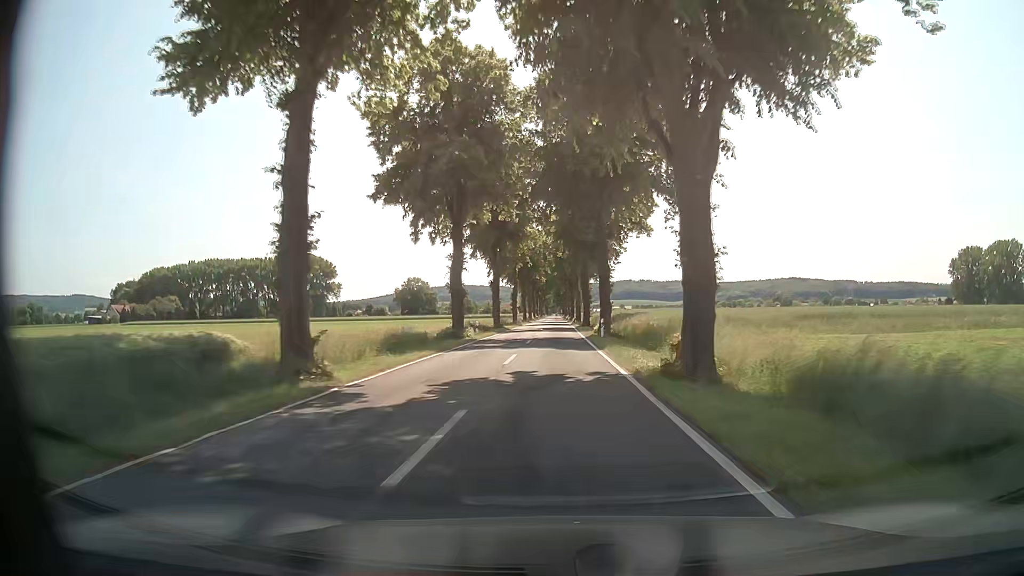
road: tertiary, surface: asphalt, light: Day
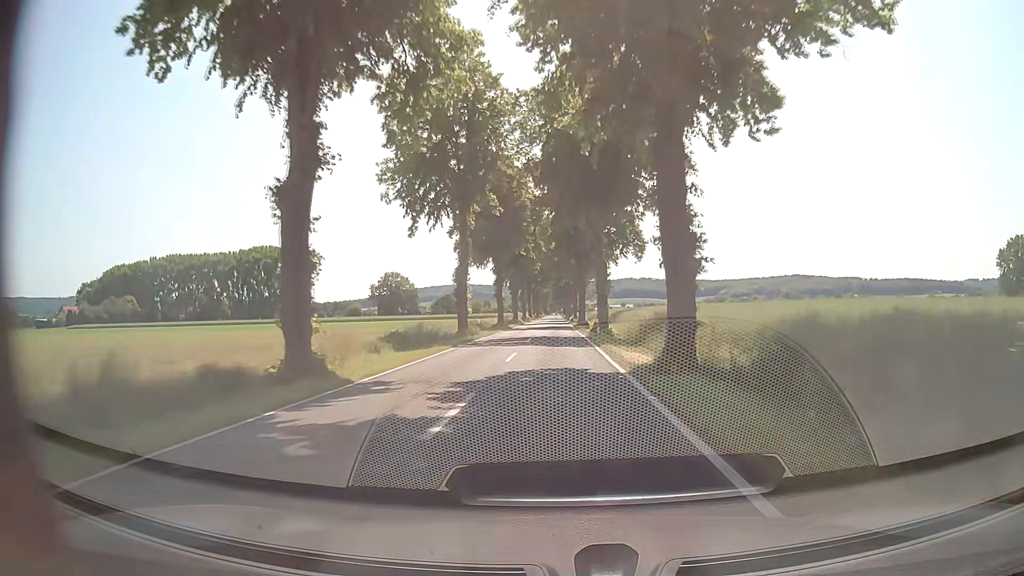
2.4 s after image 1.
(+0.1, +47.2) m; 0°
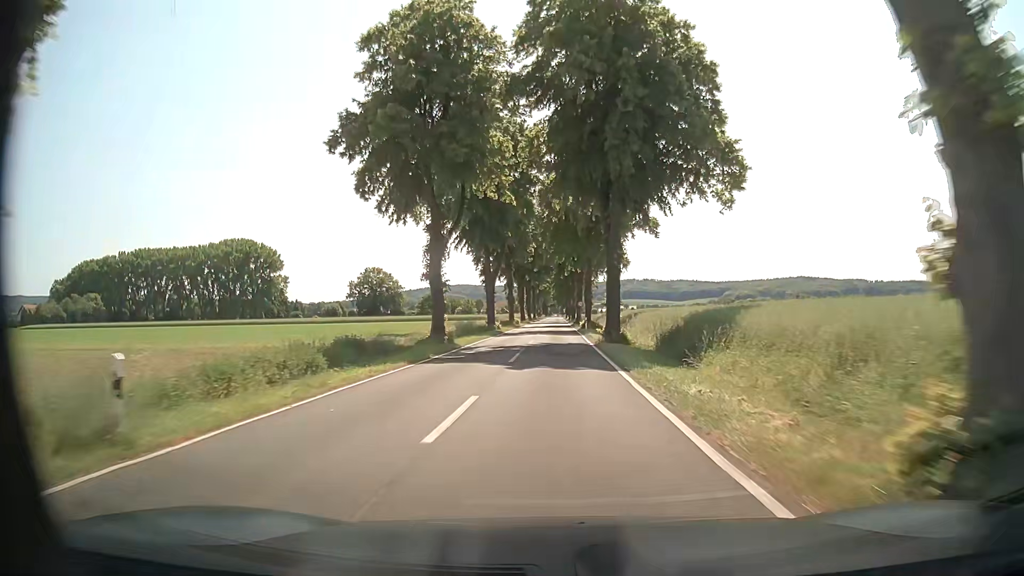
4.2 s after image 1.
(-0.1, +35.5) m; 0°
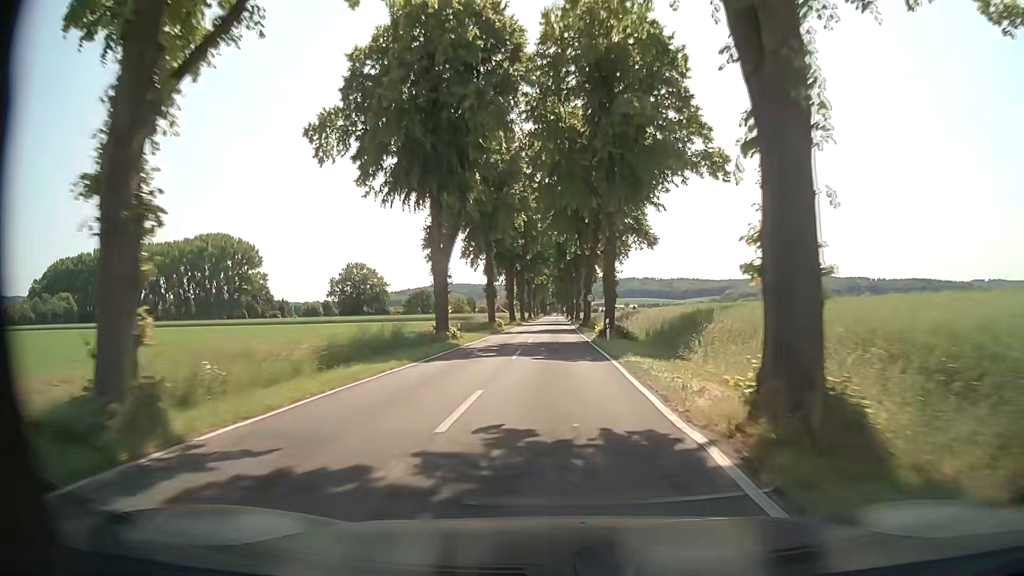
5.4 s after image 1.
(0.0, +23.7) m; 0°
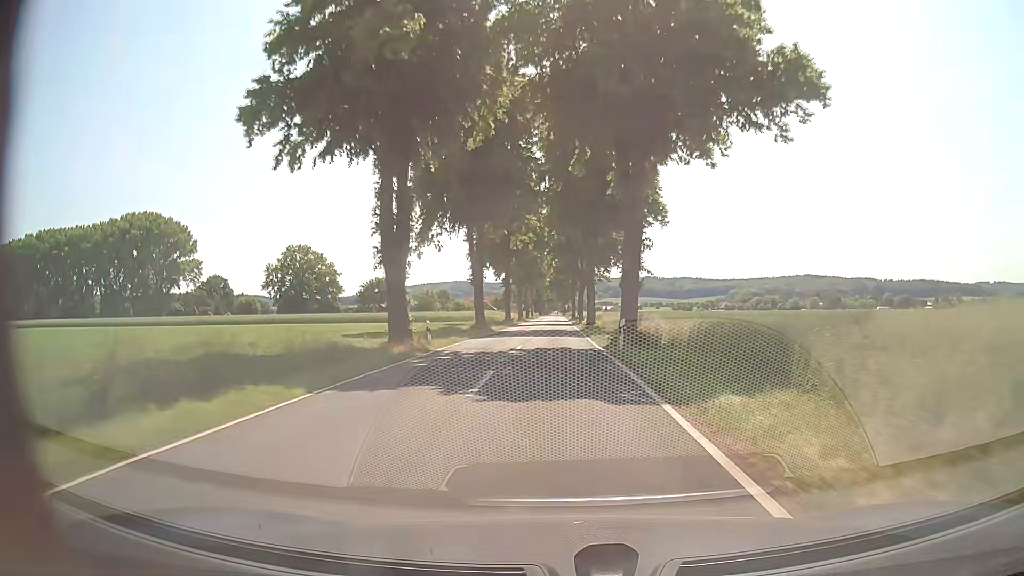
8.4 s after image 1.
(-0.1, +59.2) m; 0°
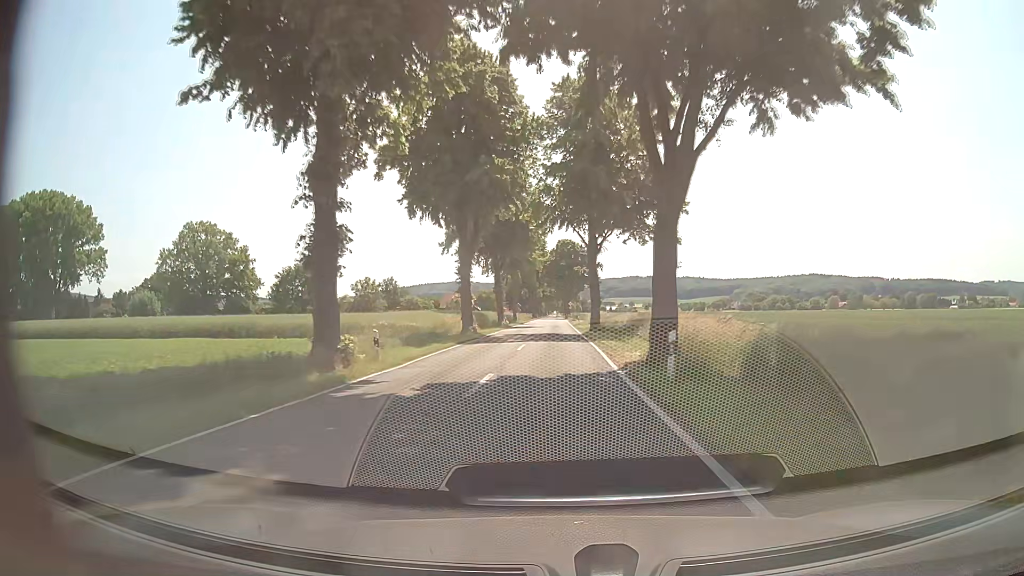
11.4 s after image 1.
(-0.2, +59.1) m; 0°
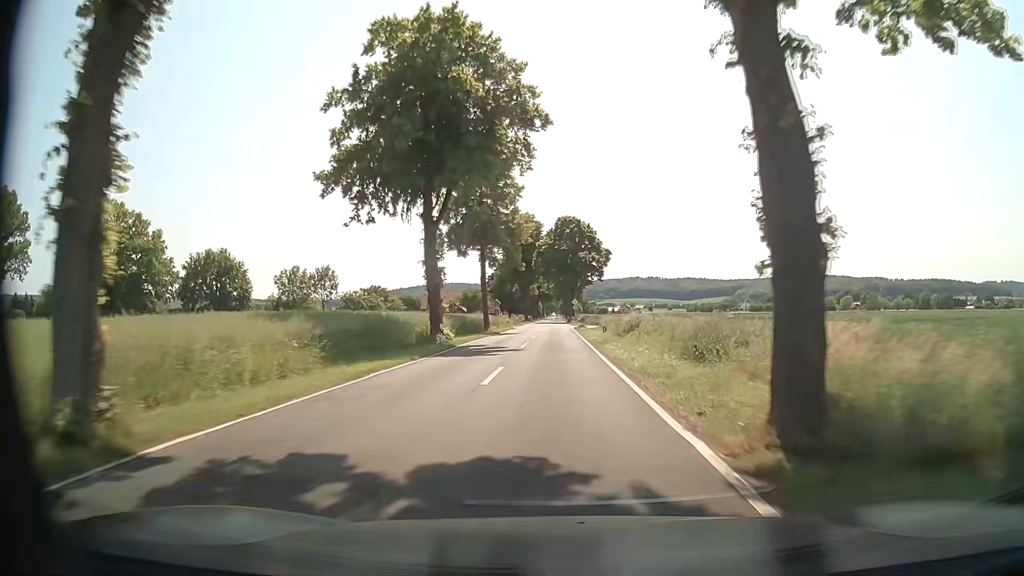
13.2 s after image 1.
(0.0, +35.5) m; 0°
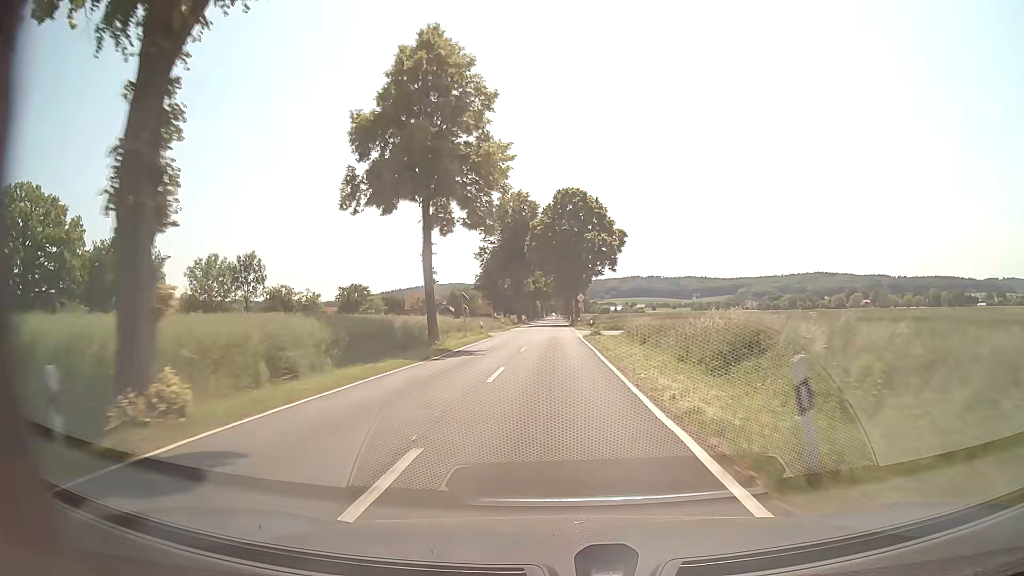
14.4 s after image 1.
(+0.1, +23.7) m; 0°
(0, +10) (0, +20) (0, +30) (0, +40) (0, +50) (0, +60) (0, +70) (0, +80) (0, +90) (0, +100) m
